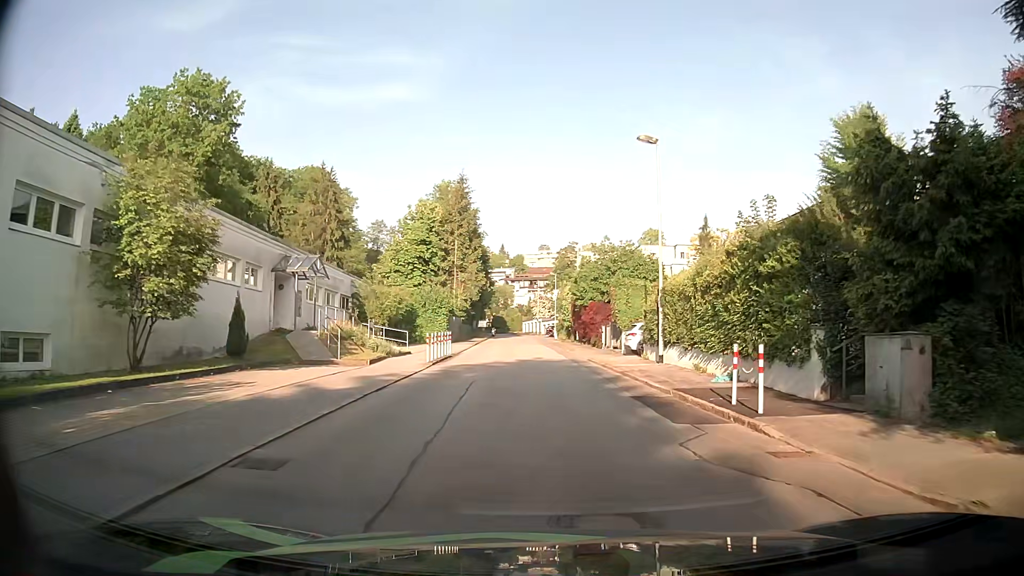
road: tertiary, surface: asphalt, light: Day
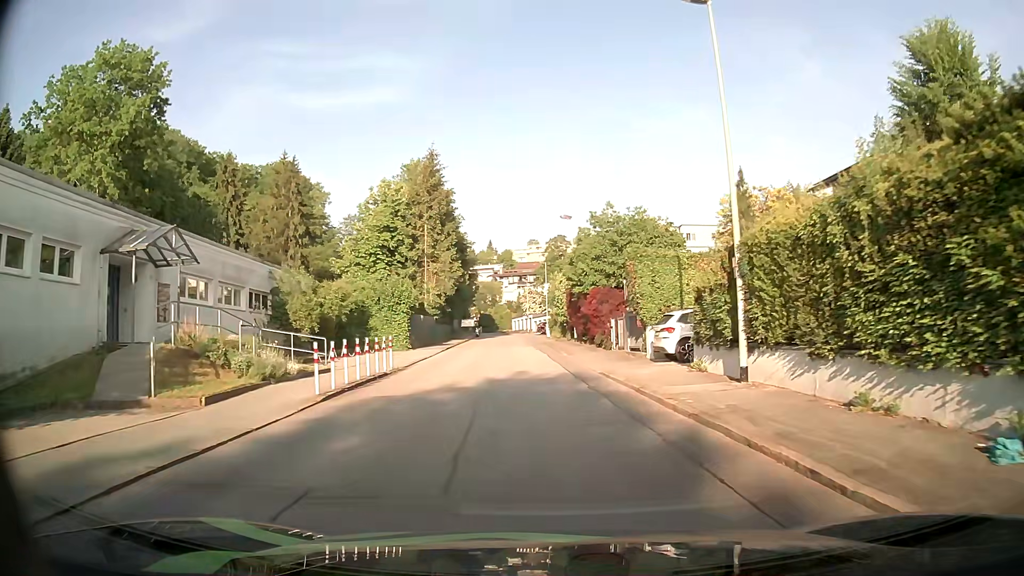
(+0.3, +11.2) m; +1°
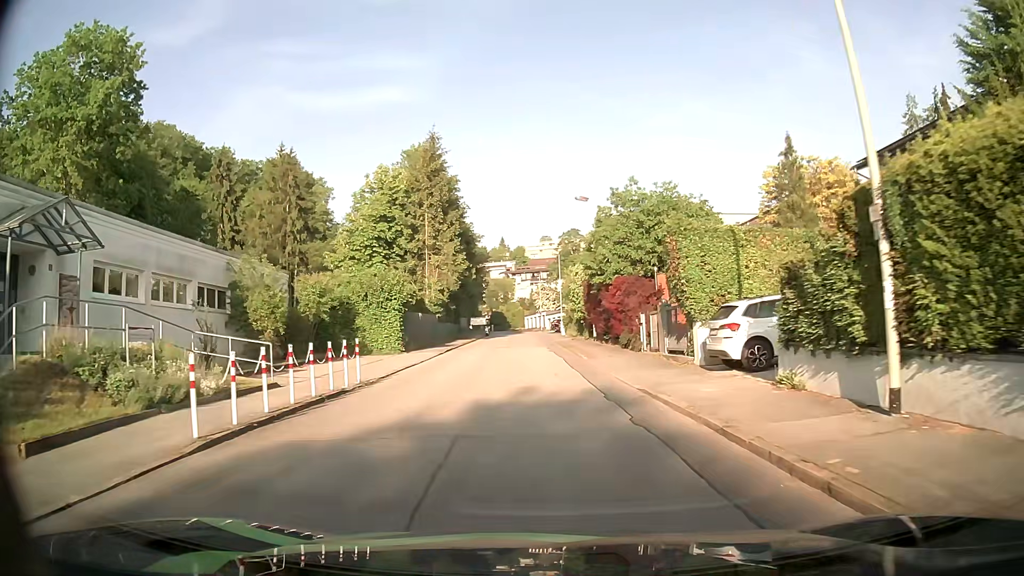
(0.0, +5.5) m; -1°
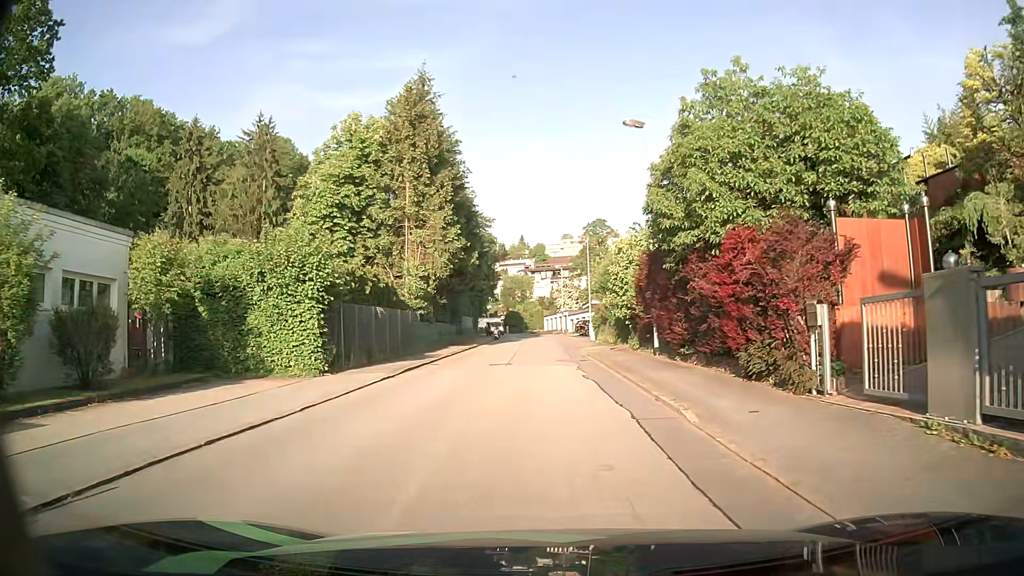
(-0.3, +14.8) m; -1°
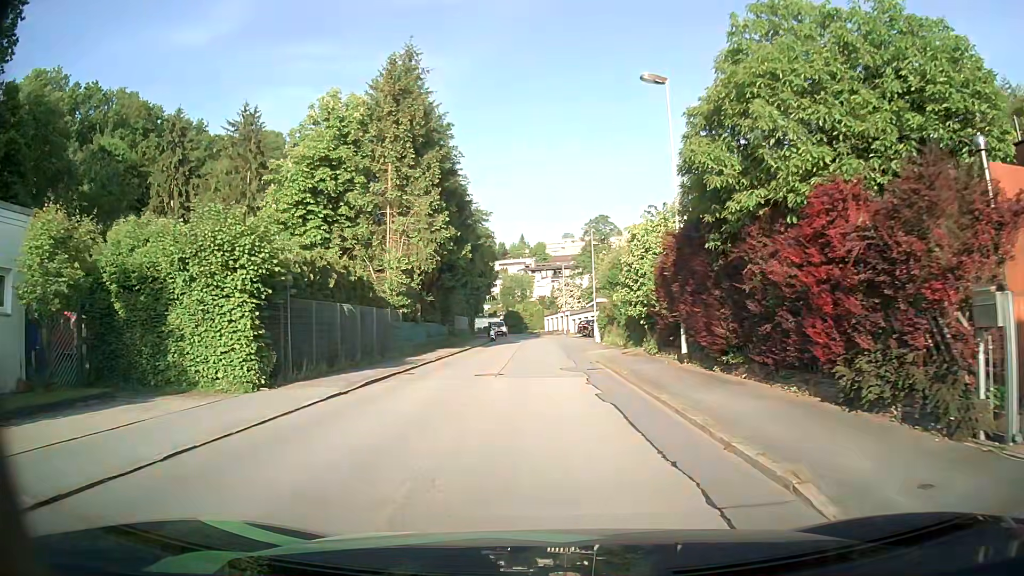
(0.0, +4.6) m; -1°
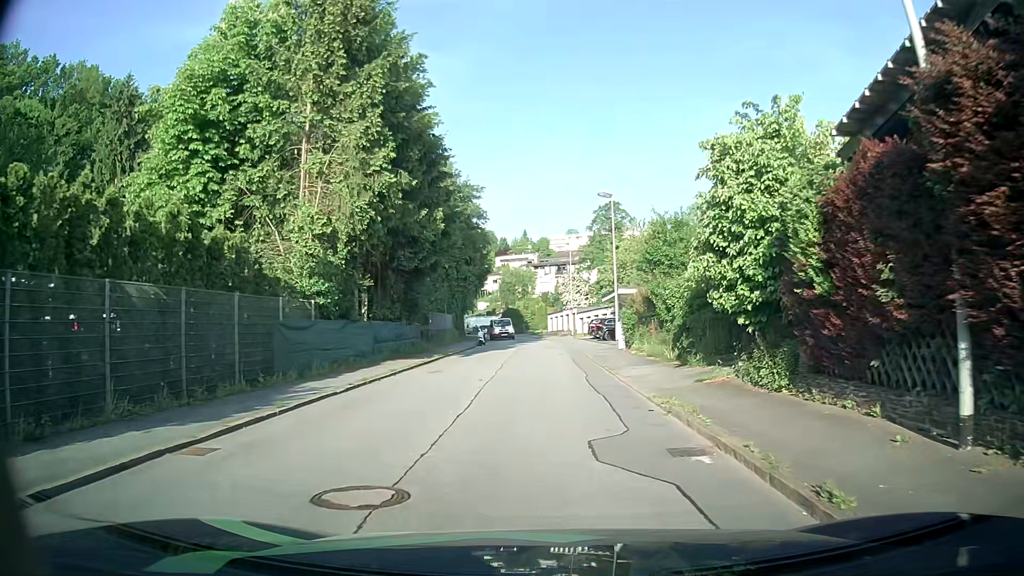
(0.0, +12.6) m; 0°
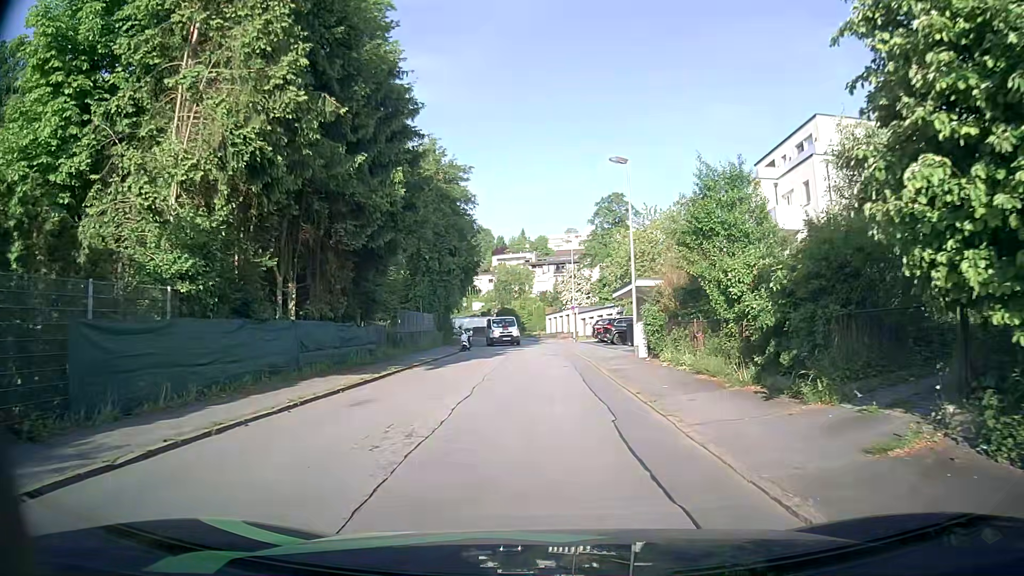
(-0.1, +8.0) m; +1°
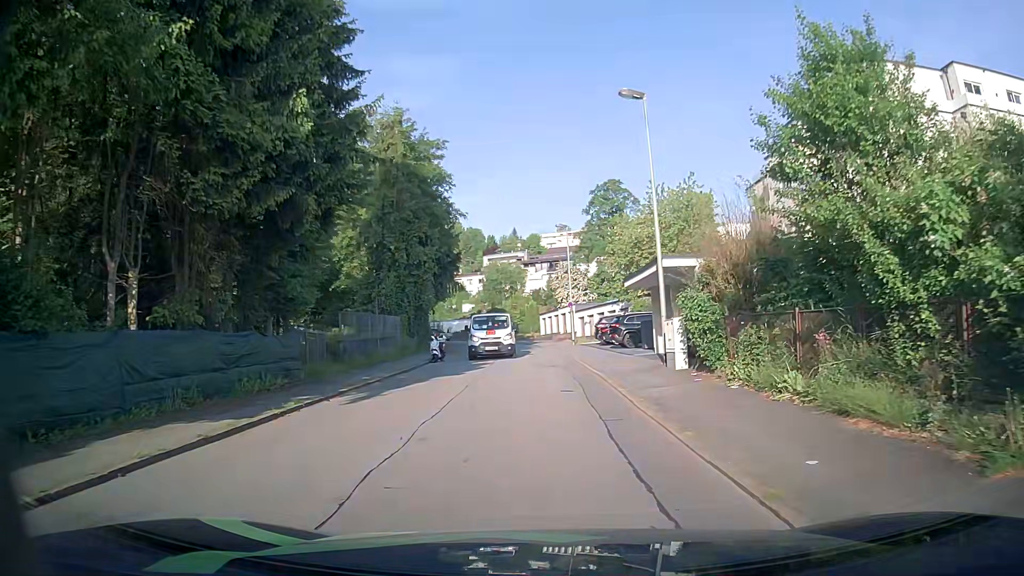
(0.0, +8.1) m; -1°
